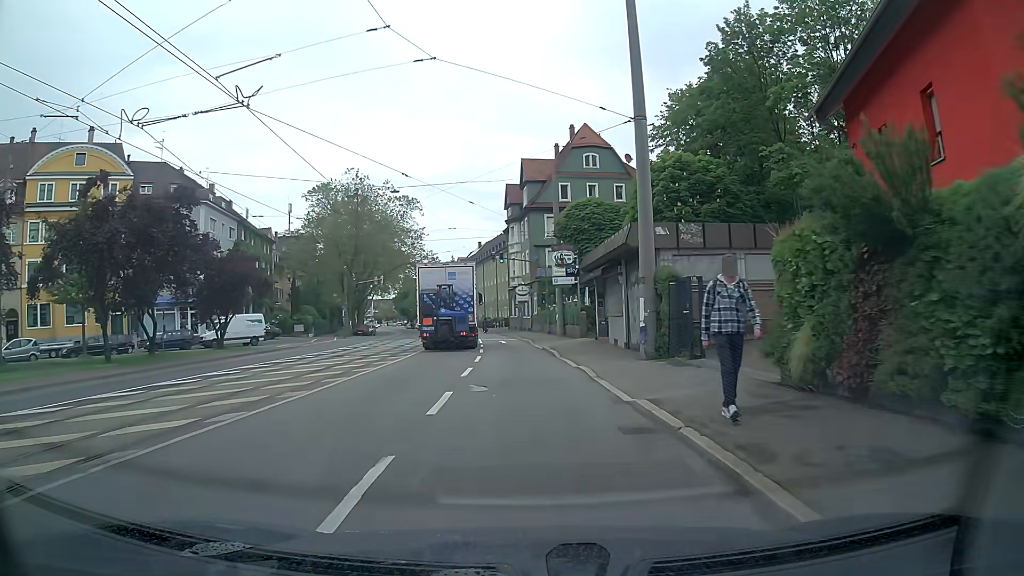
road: primary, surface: asphalt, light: Day
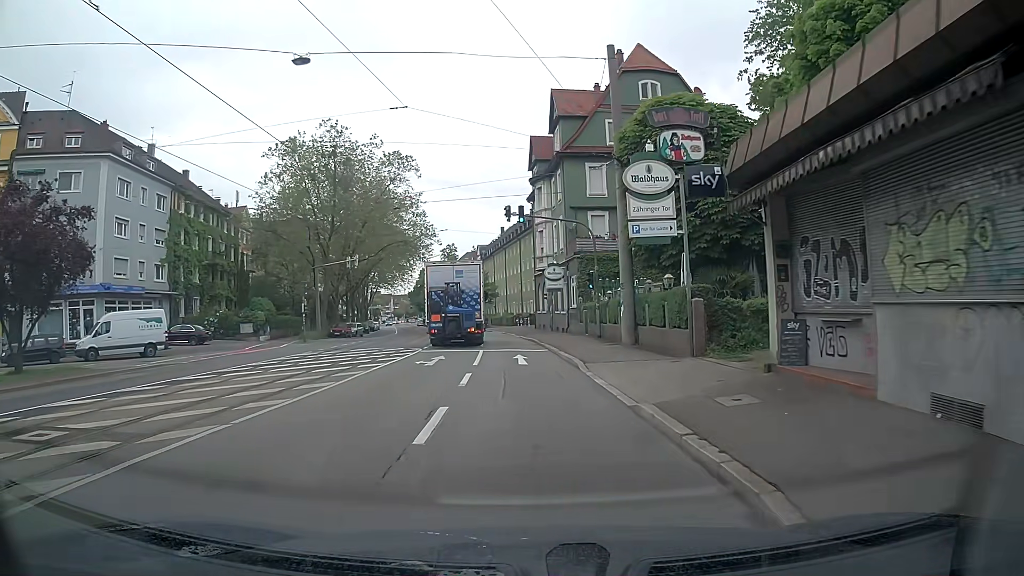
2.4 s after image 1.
(-0.6, +20.6) m; -2°
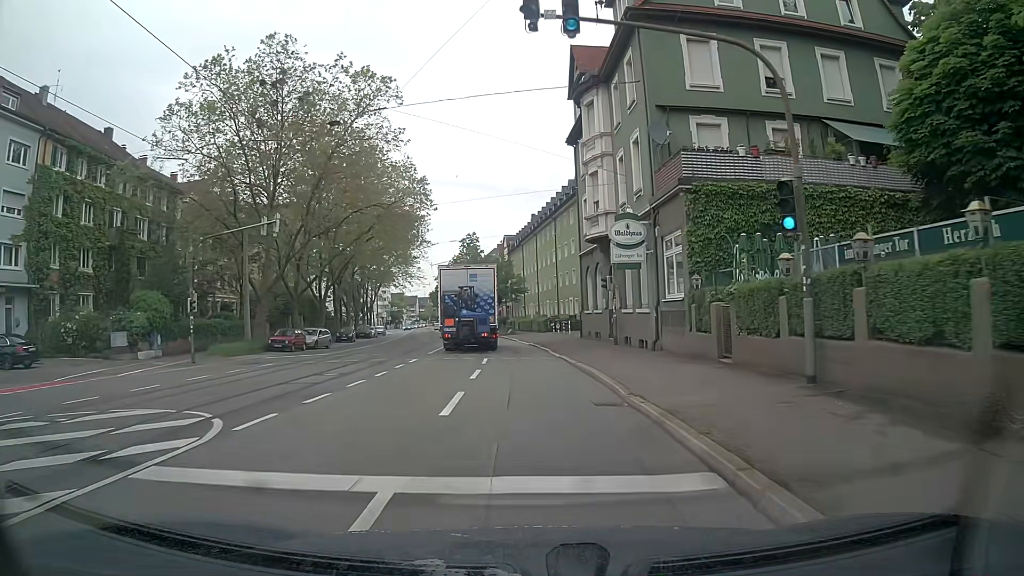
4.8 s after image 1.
(-1.0, +22.0) m; -4°
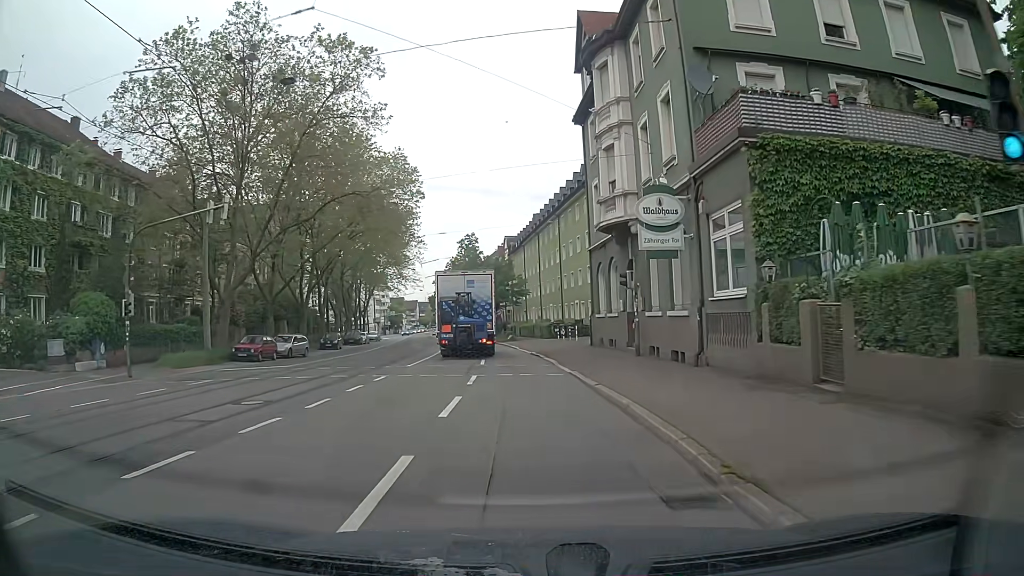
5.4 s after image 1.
(0.0, +5.6) m; 0°
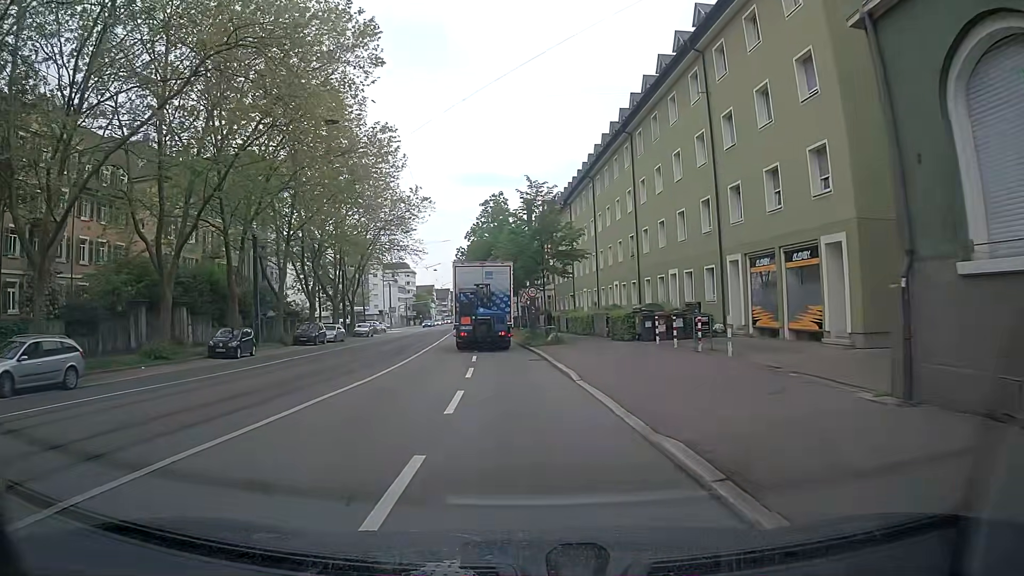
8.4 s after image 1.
(-0.9, +27.1) m; -4°
(0, +10) (-1, +20) (-1, +30) (-2, +40) (-3, +50) (-3, +60) (-4, +70) (-5, +80) (-6, +90) (-7, +100) m
